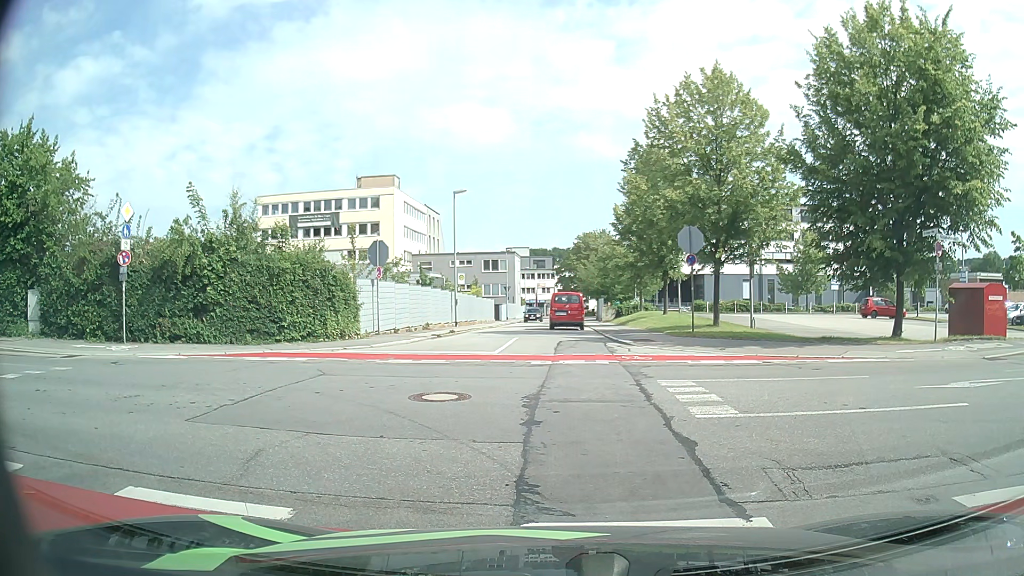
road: residential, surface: asphalt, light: Day
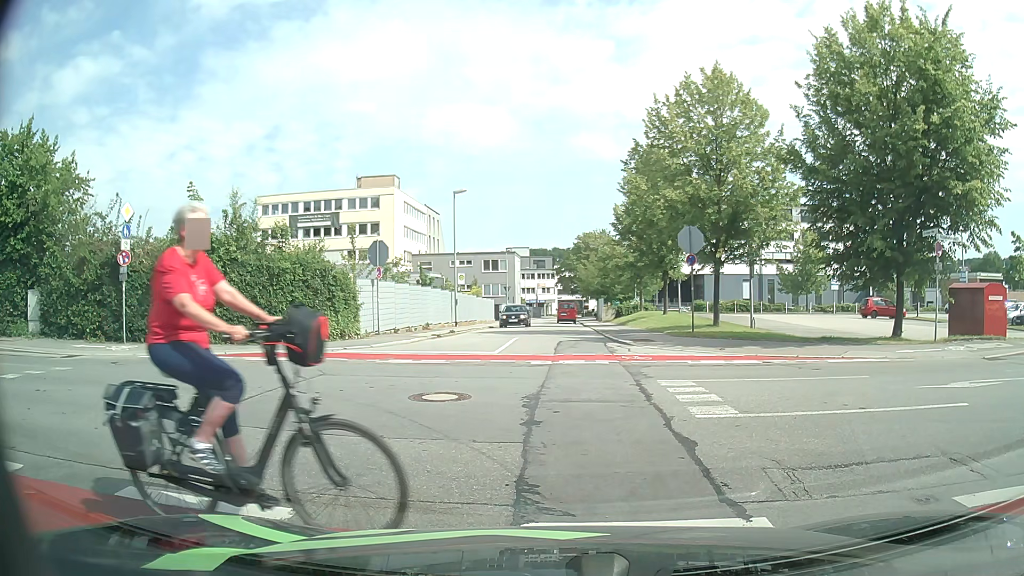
(0.0, 0.0) m; 0°
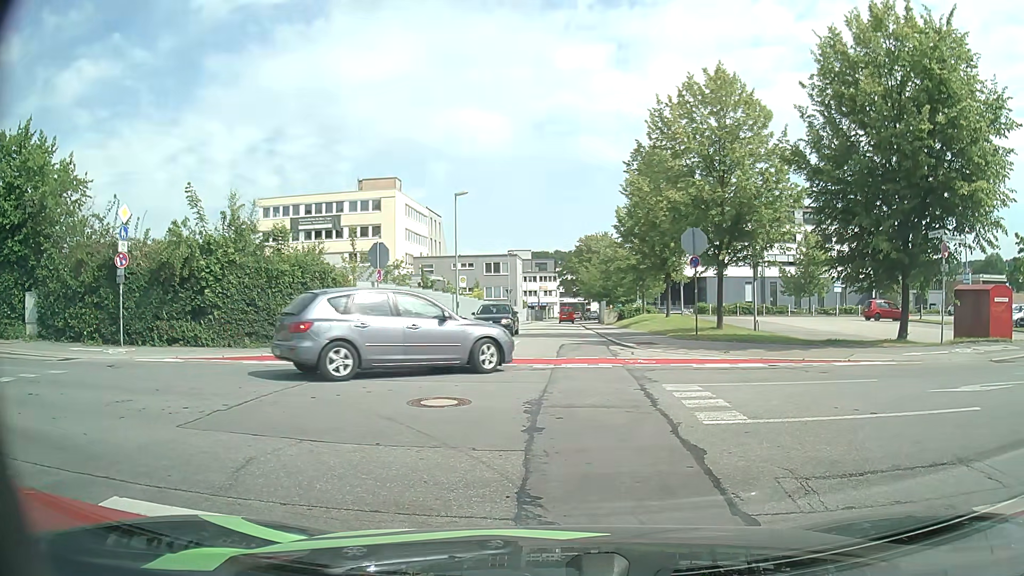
(0.0, +0.2) m; 0°
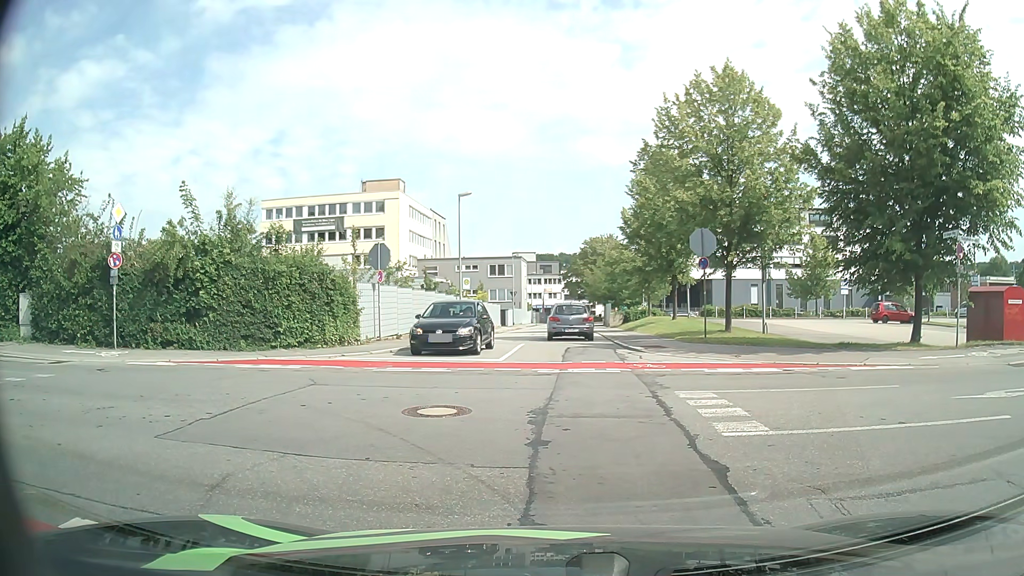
(0.0, +0.6) m; 0°
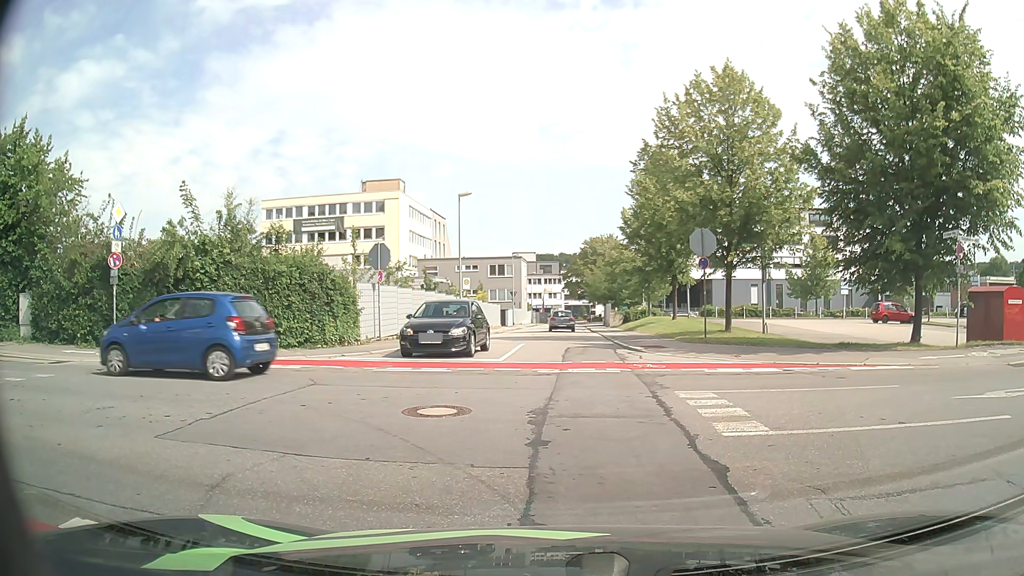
(0.0, 0.0) m; 0°
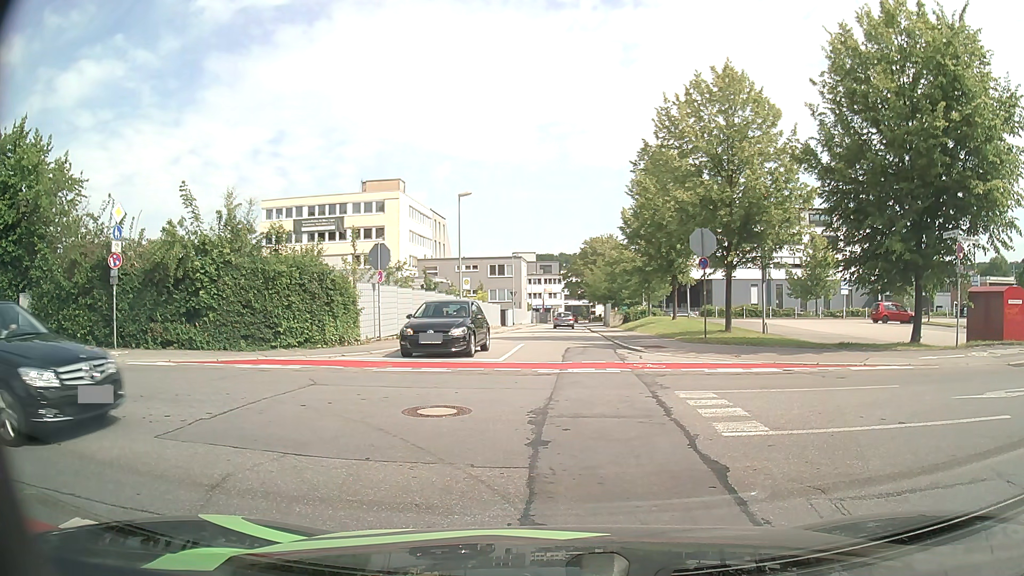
(0.0, 0.0) m; 0°
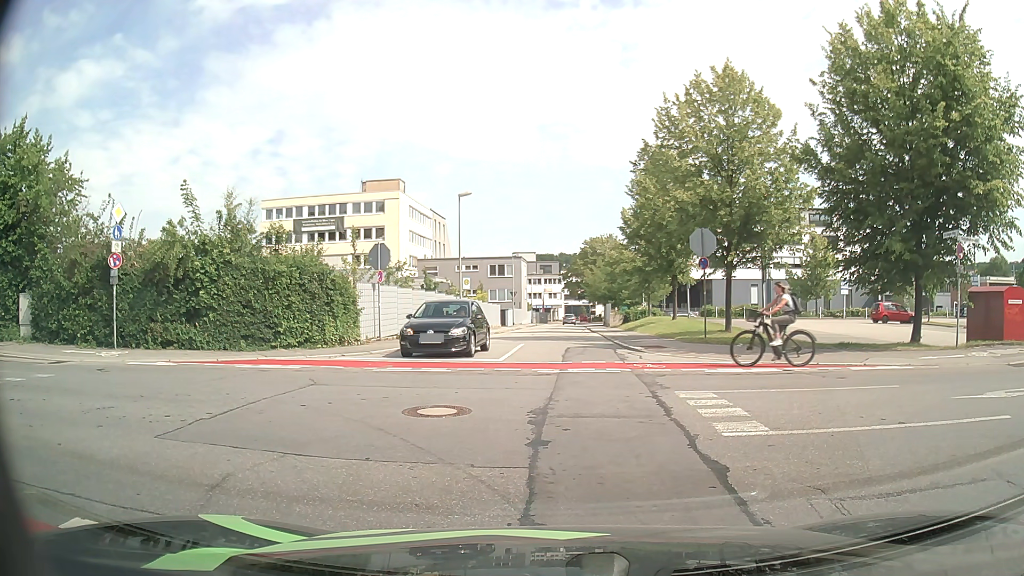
(0.0, 0.0) m; 0°
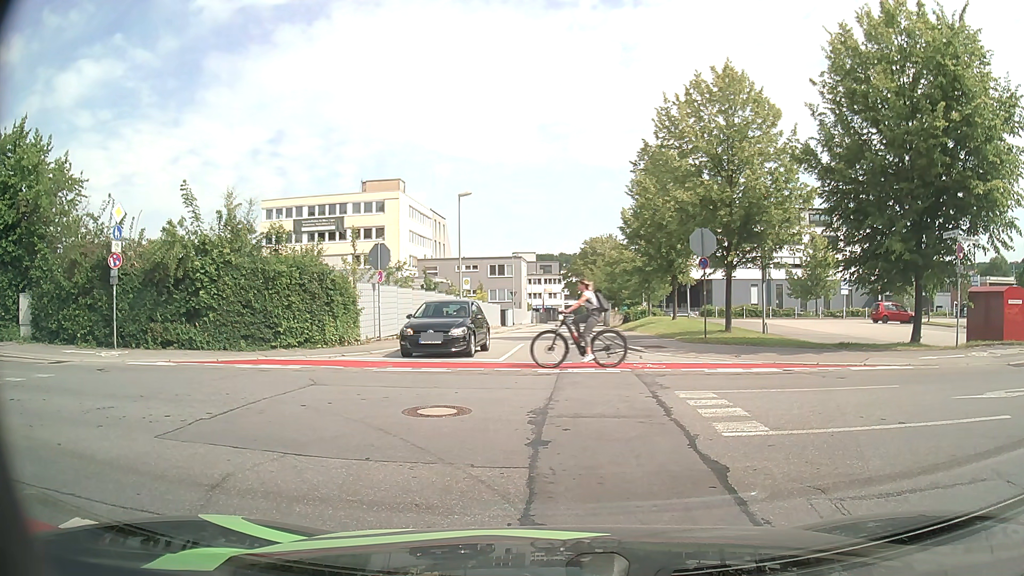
(0.0, 0.0) m; 0°
